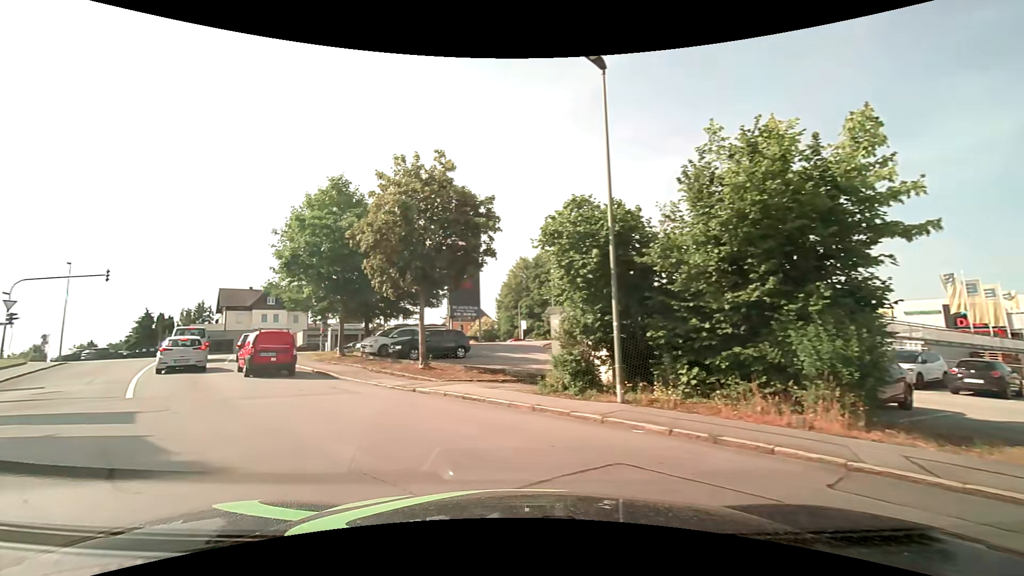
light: Day
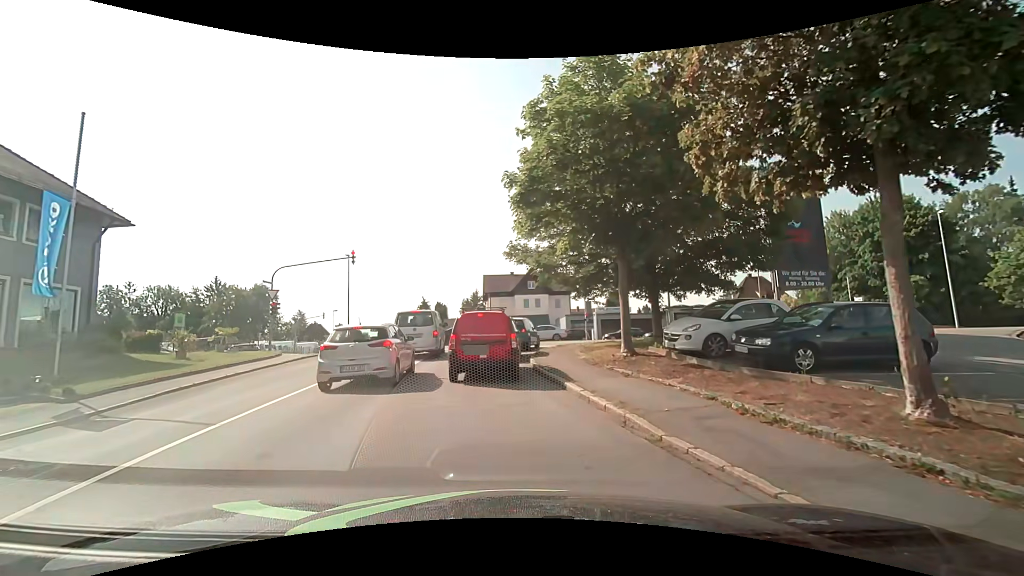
(-4.4, +12.3) m; -31°
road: residential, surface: asphalt
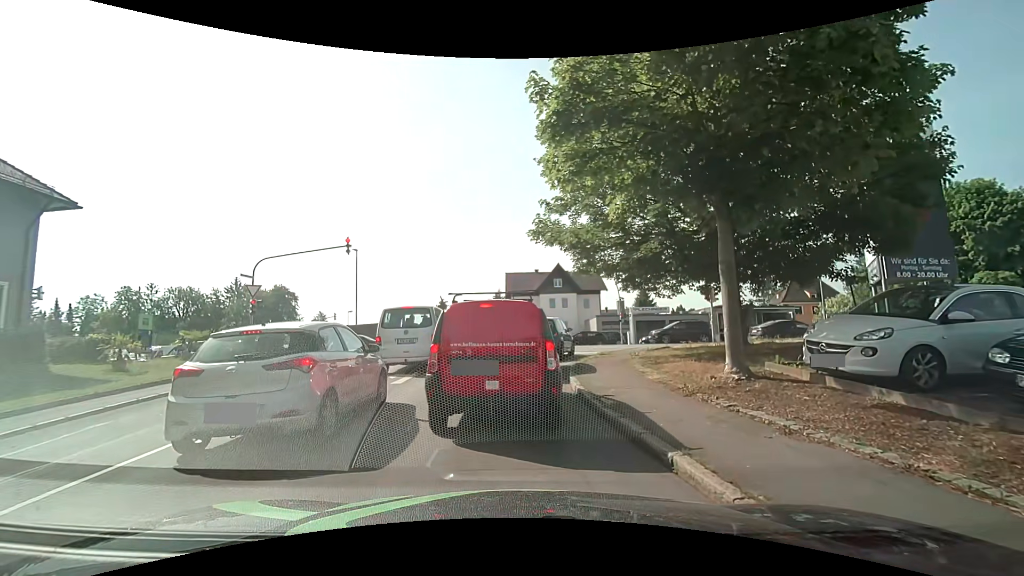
(-0.1, +5.3) m; -4°
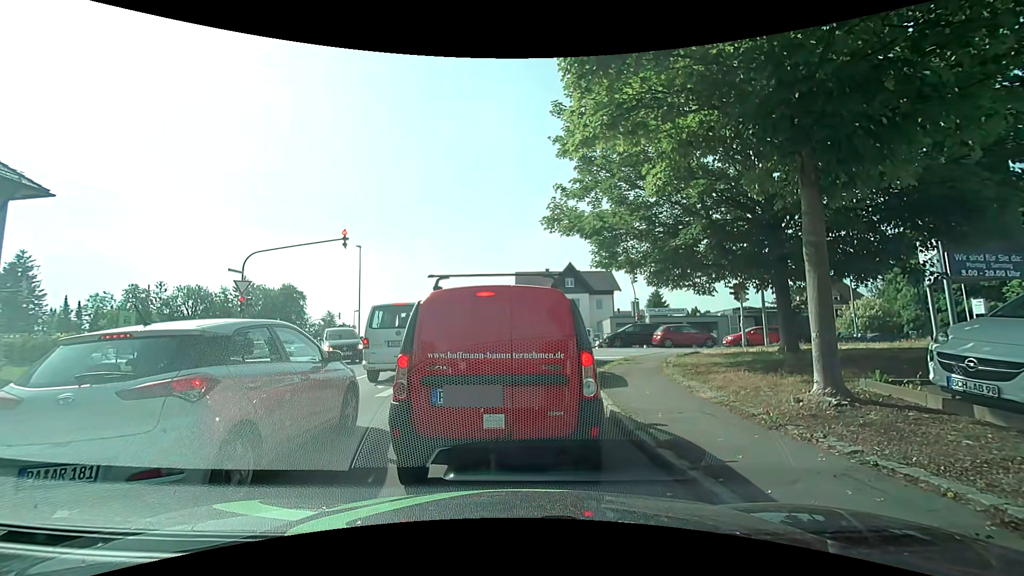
(0.0, +2.1) m; +1°
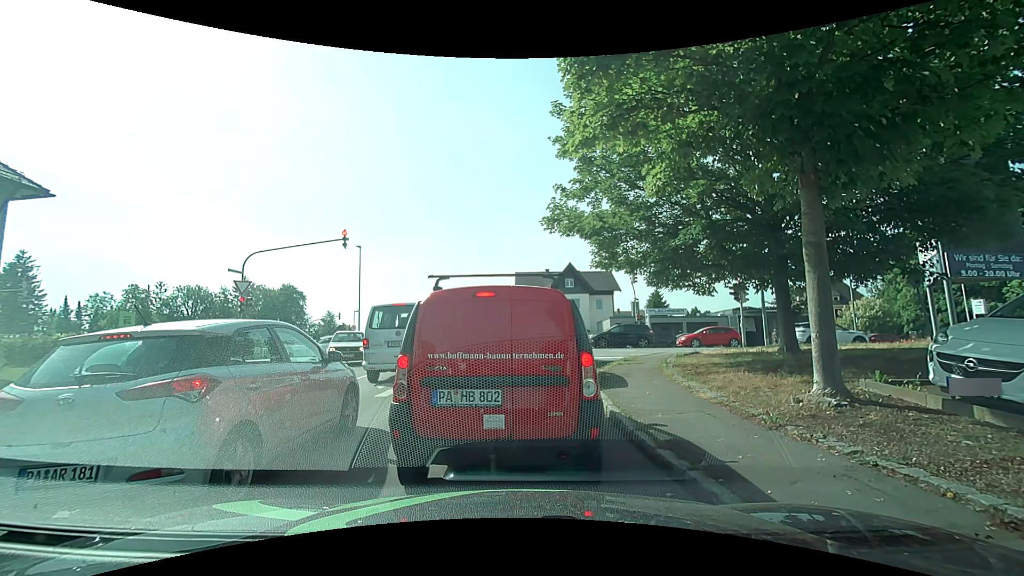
(0.0, +0.1) m; 0°
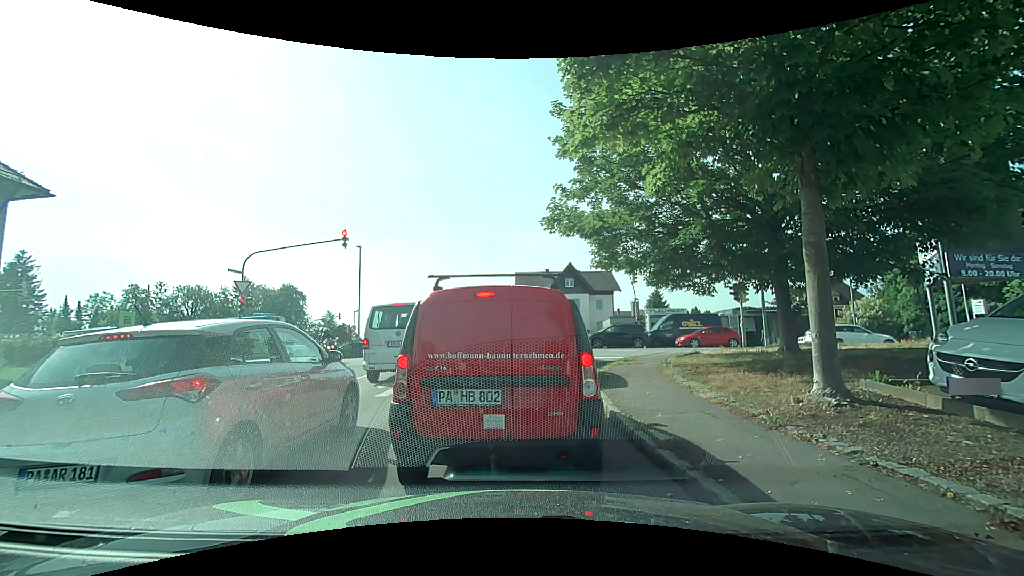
(0.0, 0.0) m; 0°
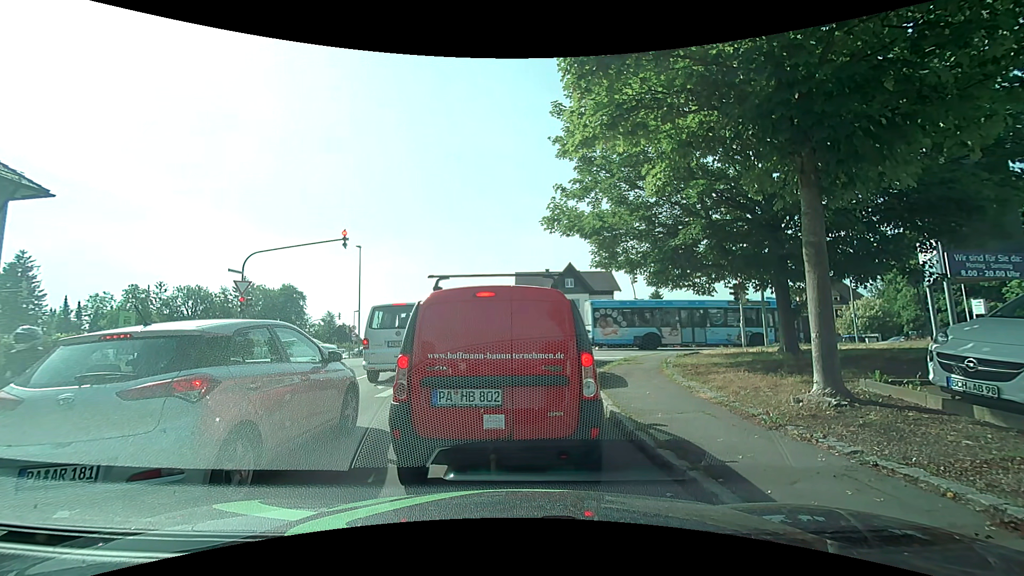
(0.0, 0.0) m; 0°
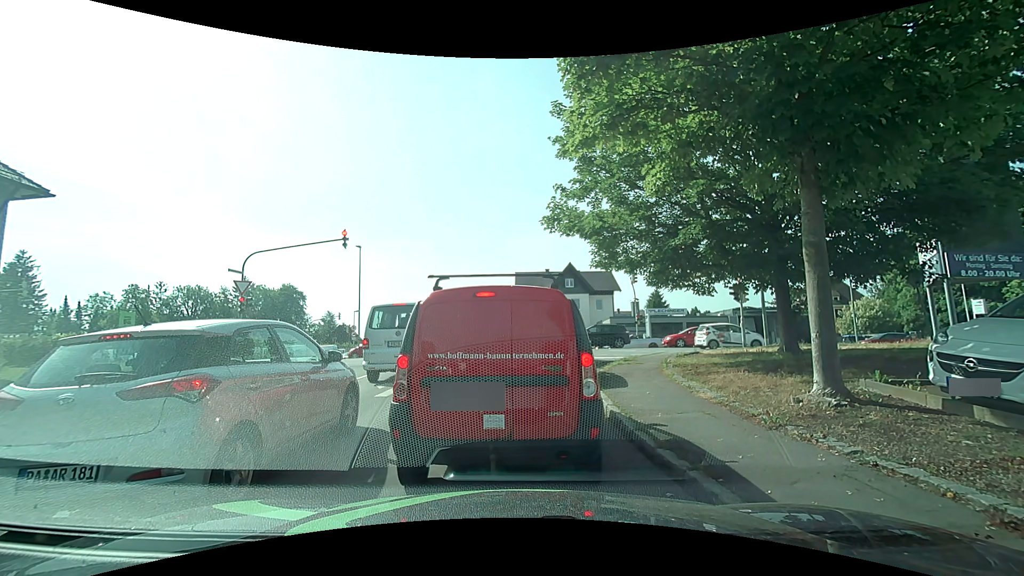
(0.0, 0.0) m; 0°
